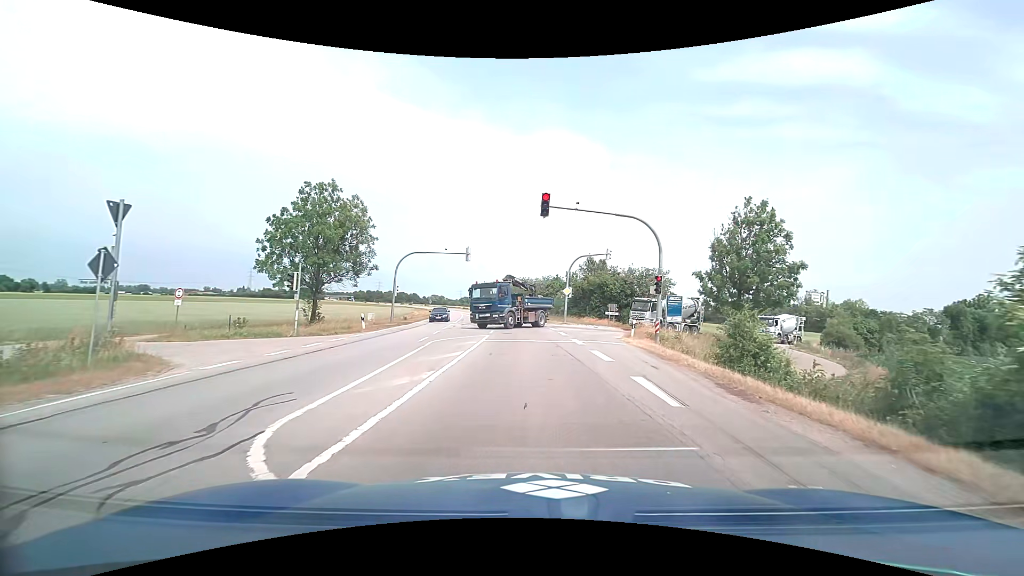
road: primary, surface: asphalt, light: Day
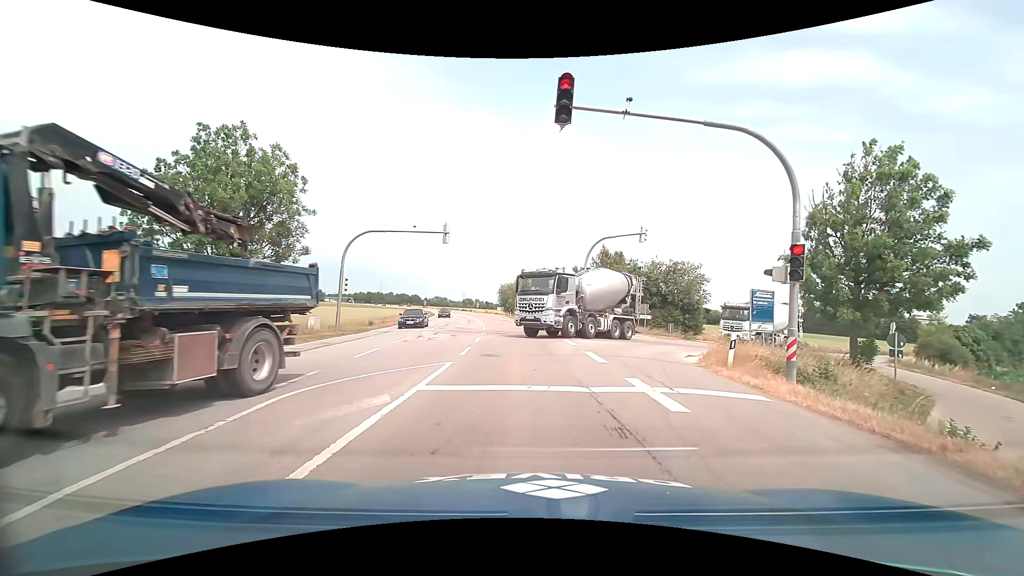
(0.0, +11.9) m; -1°
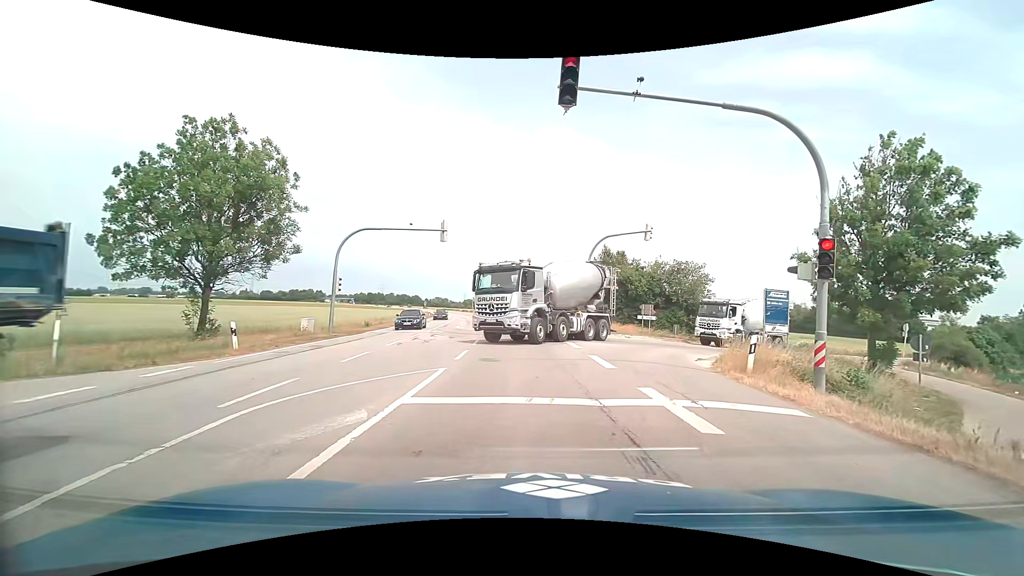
(0.0, +1.1) m; 0°
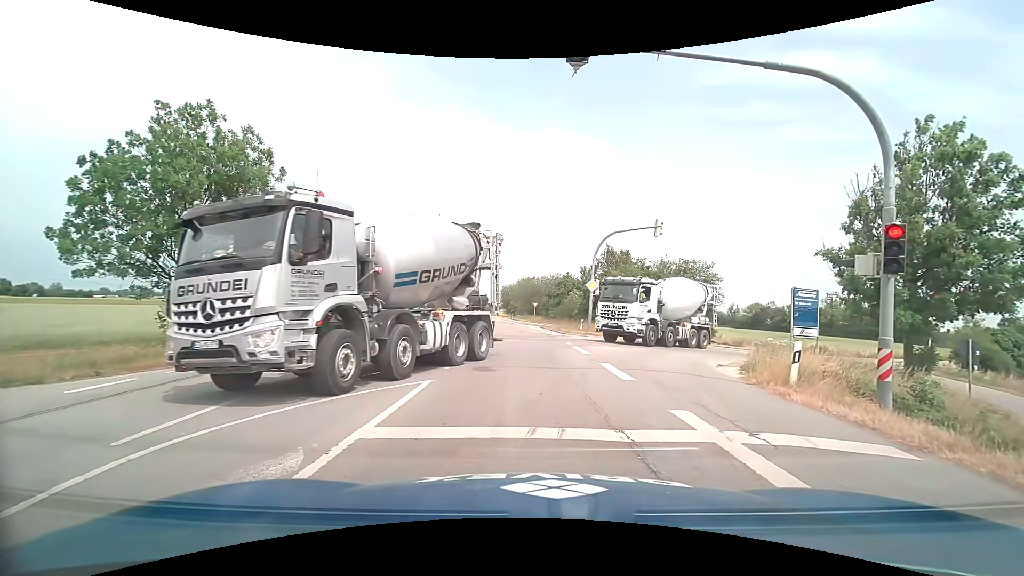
(0.0, +1.8) m; +1°
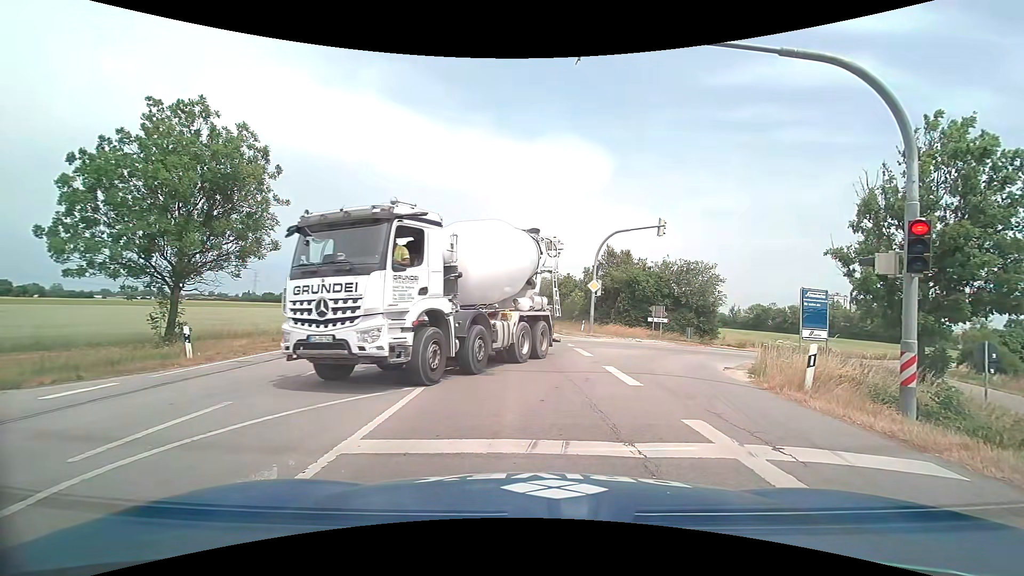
(0.0, +0.6) m; 0°
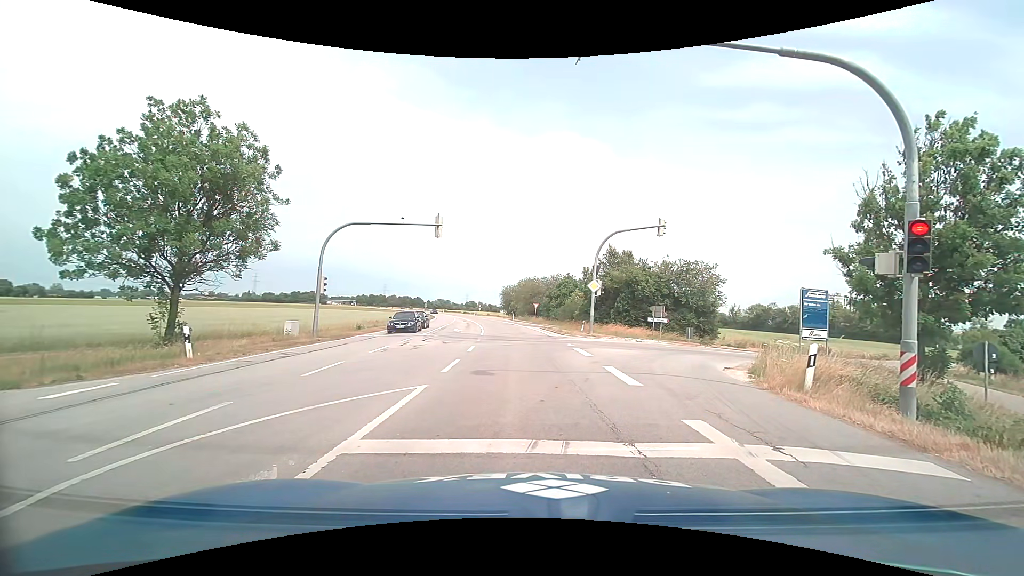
(0.0, 0.0) m; 0°
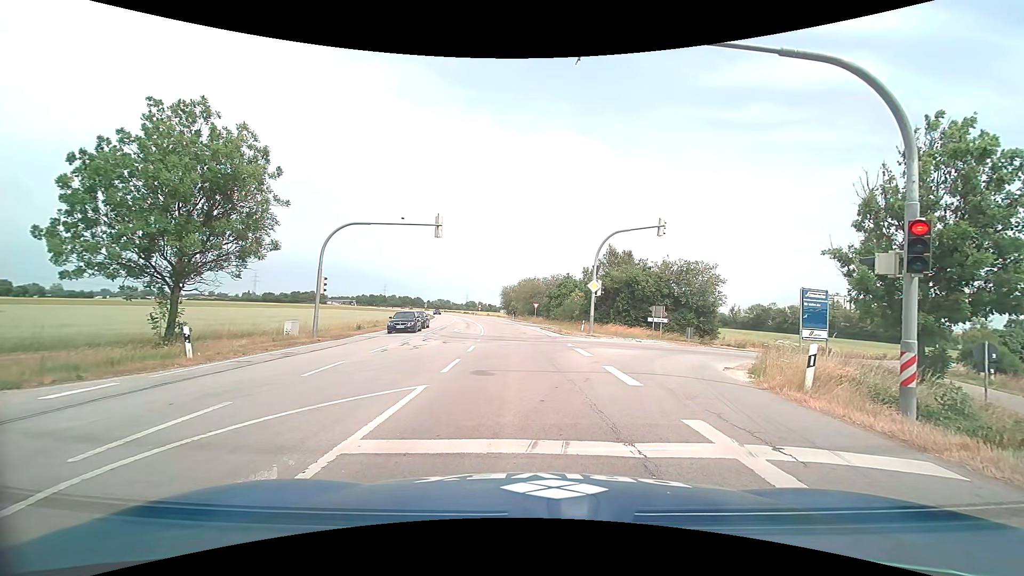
(0.0, 0.0) m; 0°
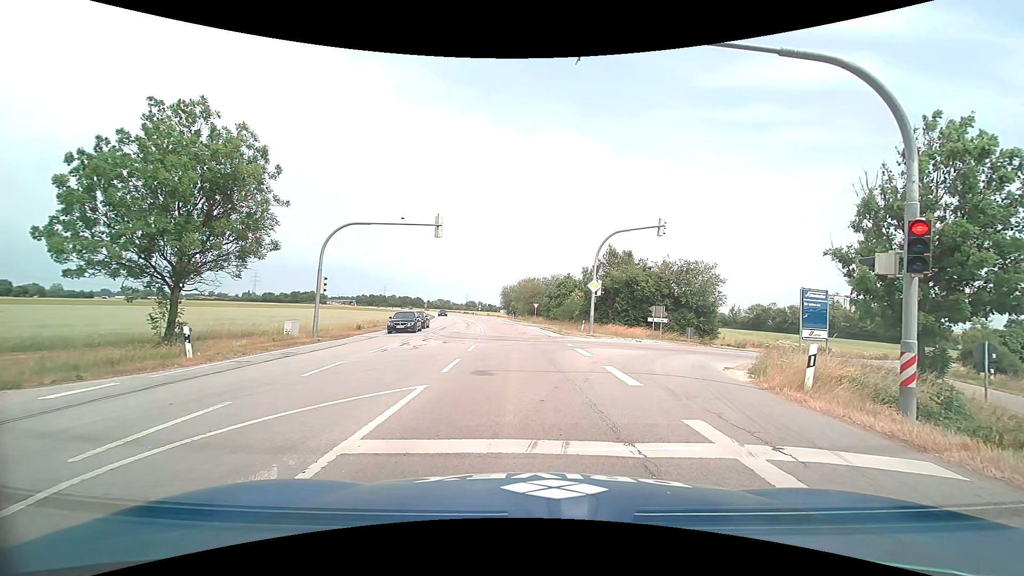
(0.0, 0.0) m; 0°
(0, +10) (-1, +20) (-1, +30) (-2, +40) (-4, +50) (-5, +60) (-7, +70) (-9, +79) (-11, +89) (-13, +99) m
